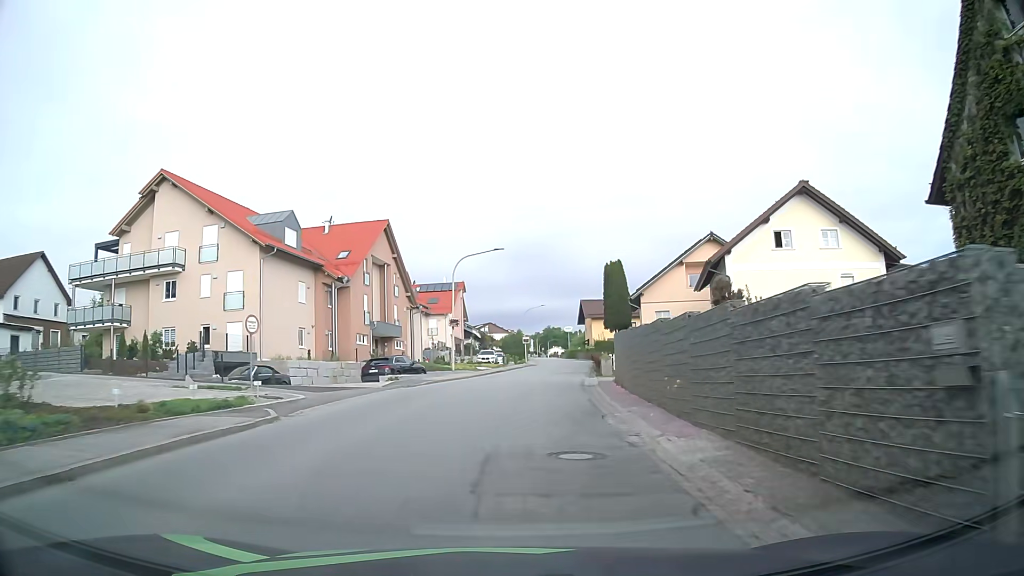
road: secondary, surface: asphalt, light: Day
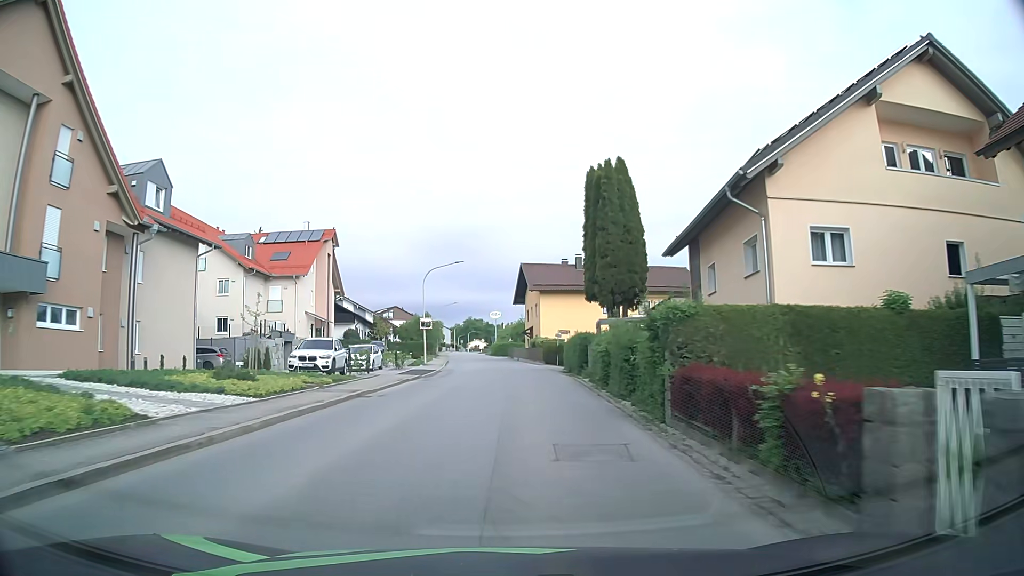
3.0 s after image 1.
(+2.2, +38.4) m; +7°
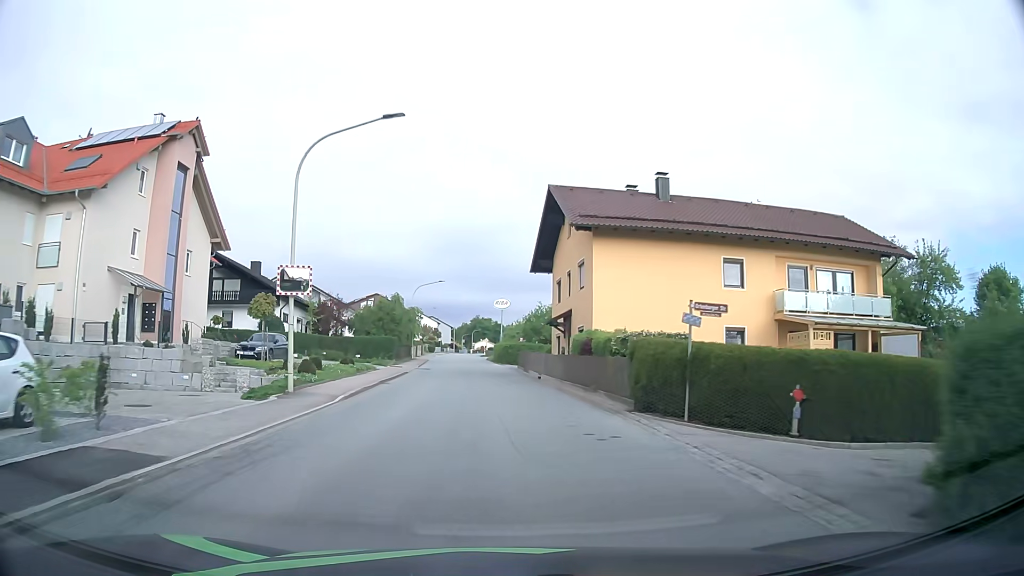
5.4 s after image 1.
(-0.2, +31.6) m; -1°
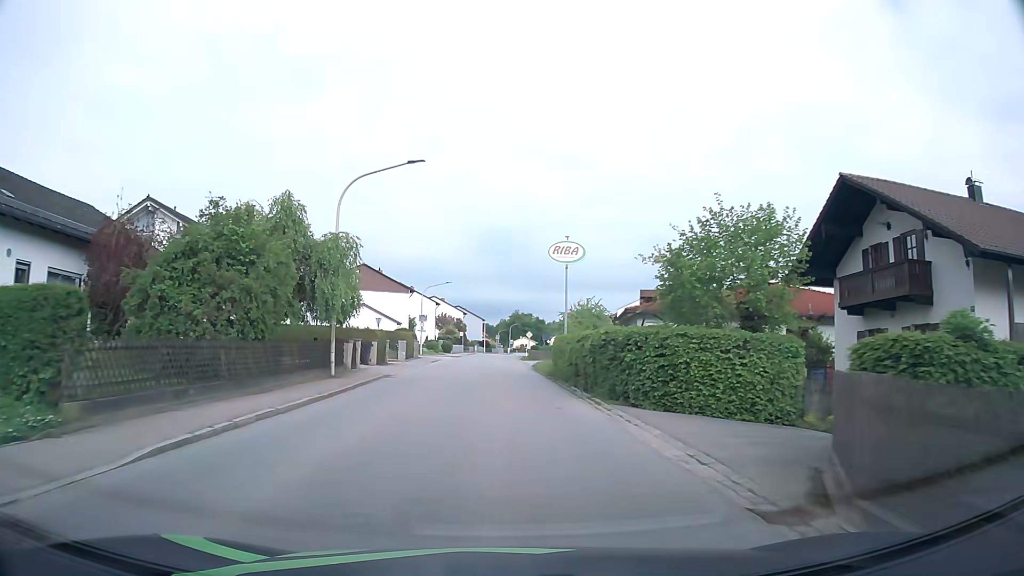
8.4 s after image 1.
(-1.4, +39.9) m; -3°
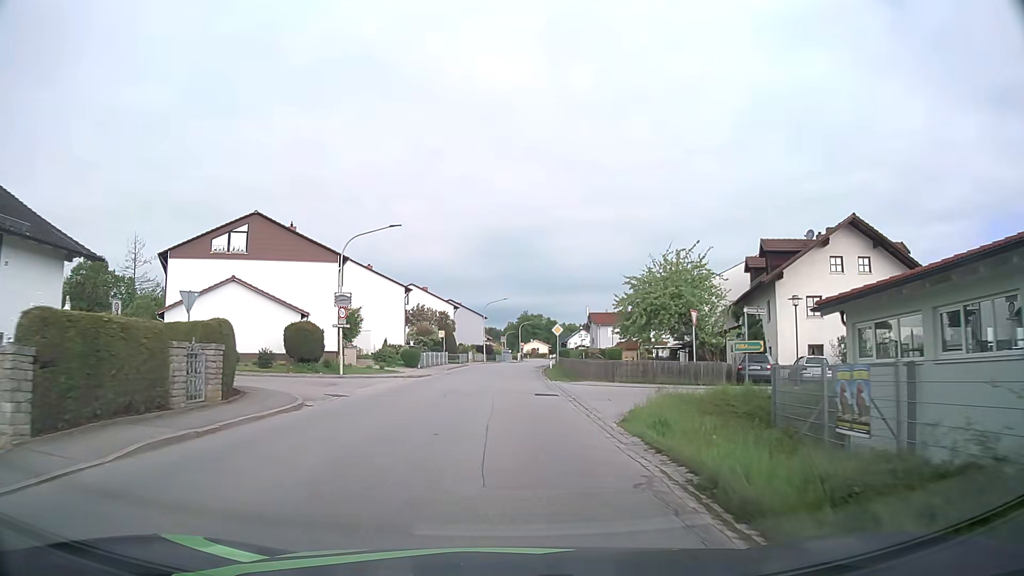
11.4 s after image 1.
(-0.1, +35.4) m; 0°
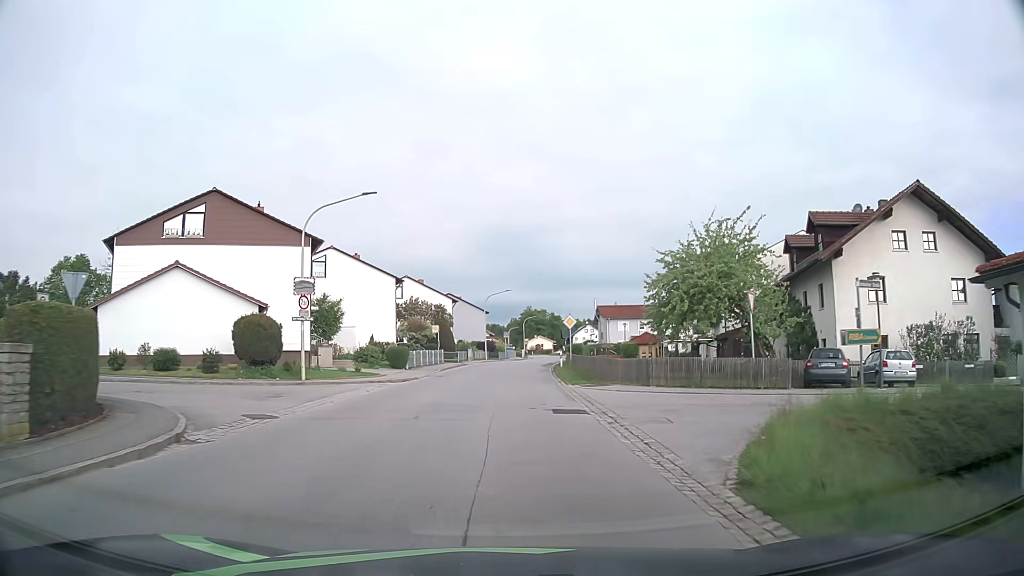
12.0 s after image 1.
(0.0, +6.9) m; 0°
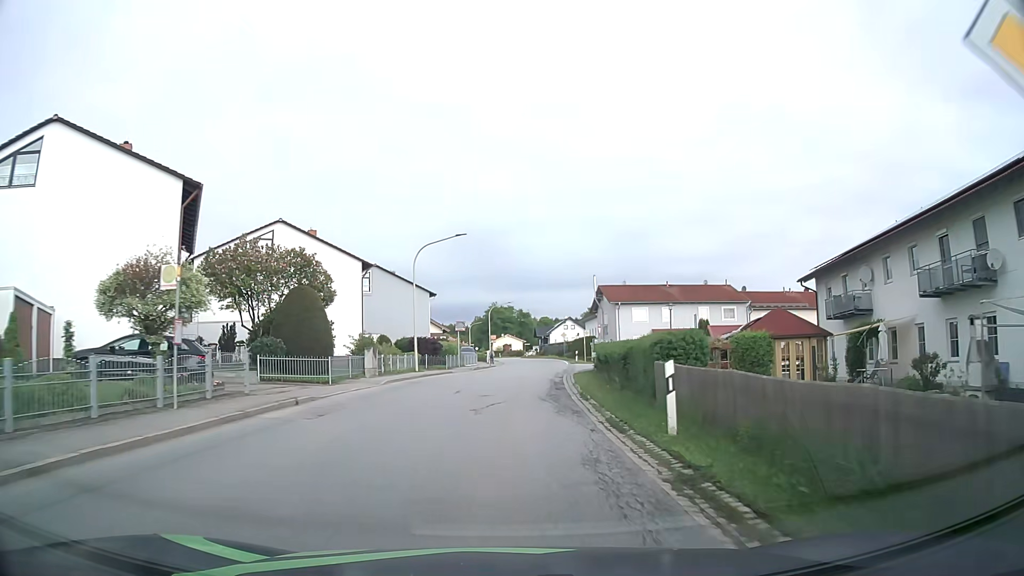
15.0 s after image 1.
(+0.6, +35.6) m; +3°
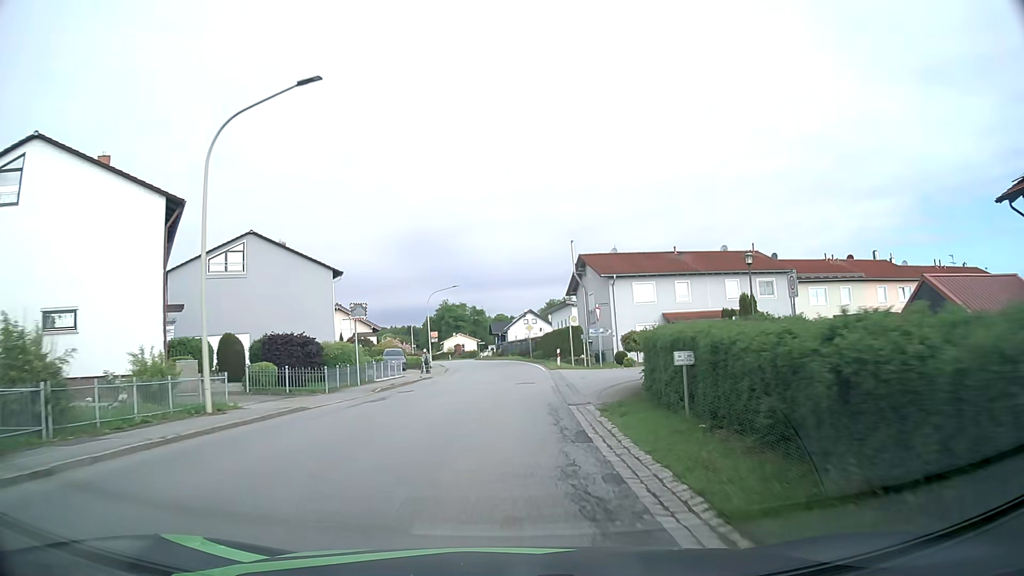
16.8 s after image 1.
(+0.7, +22.1) m; +4°
(0, +10) (0, +20) (0, +30) (0, +40) (0, +50) (-1, +60) (-2, +70) (-3, +80) (-5, +90) (-7, +99) m
